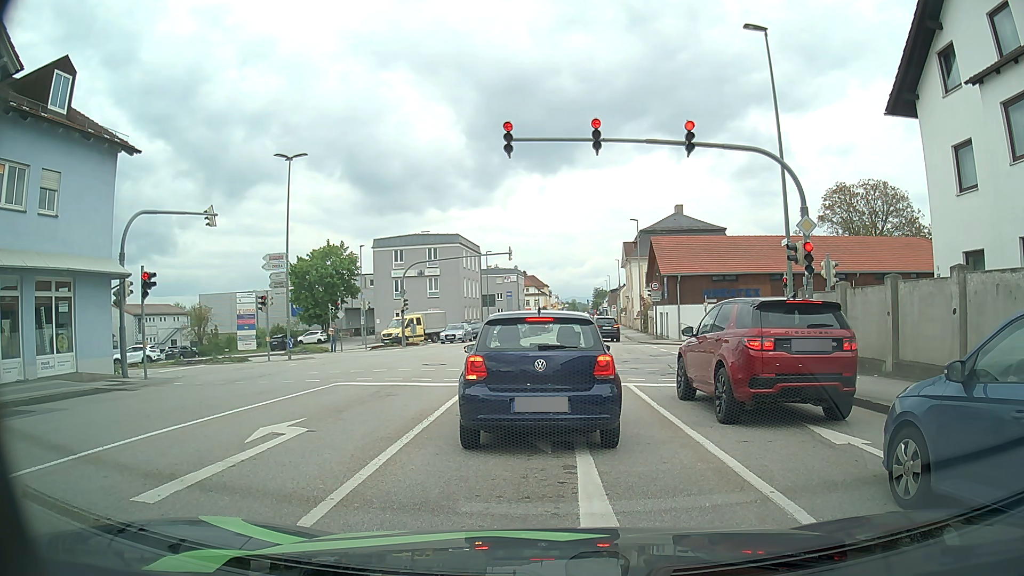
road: tertiary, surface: asphalt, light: Day
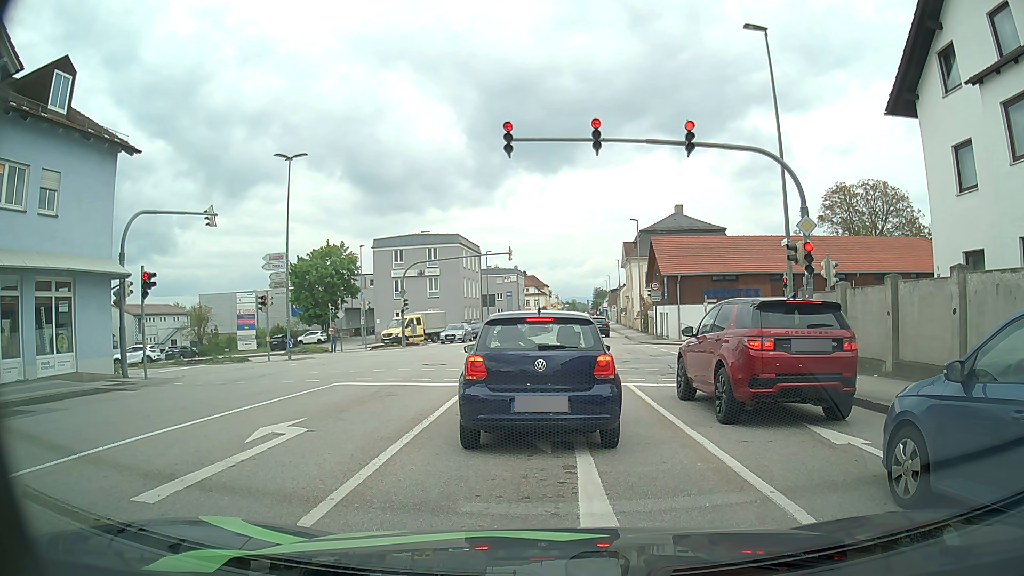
(0.0, 0.0) m; 0°
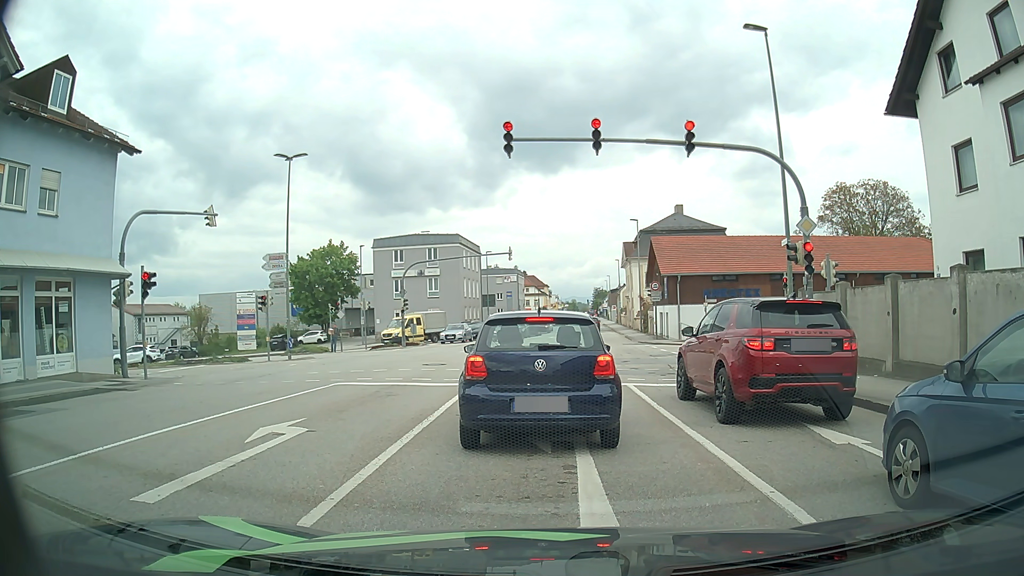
(0.0, 0.0) m; 0°
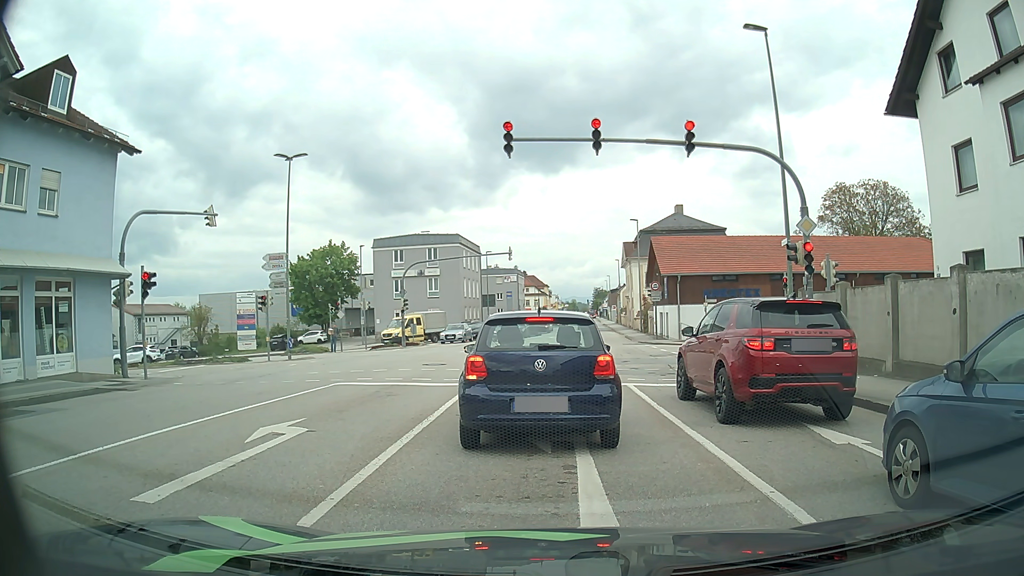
(0.0, 0.0) m; 0°
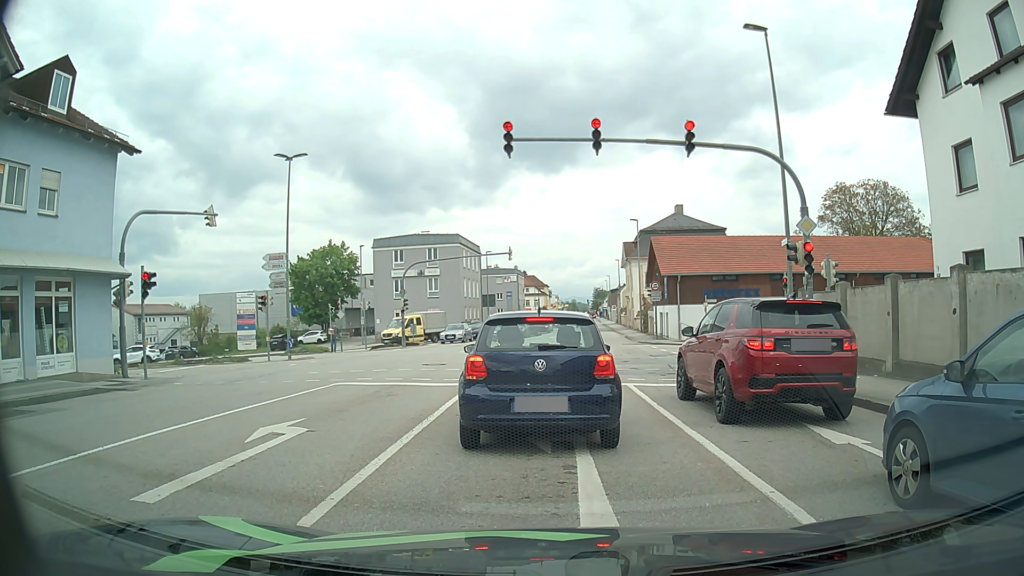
(0.0, 0.0) m; 0°
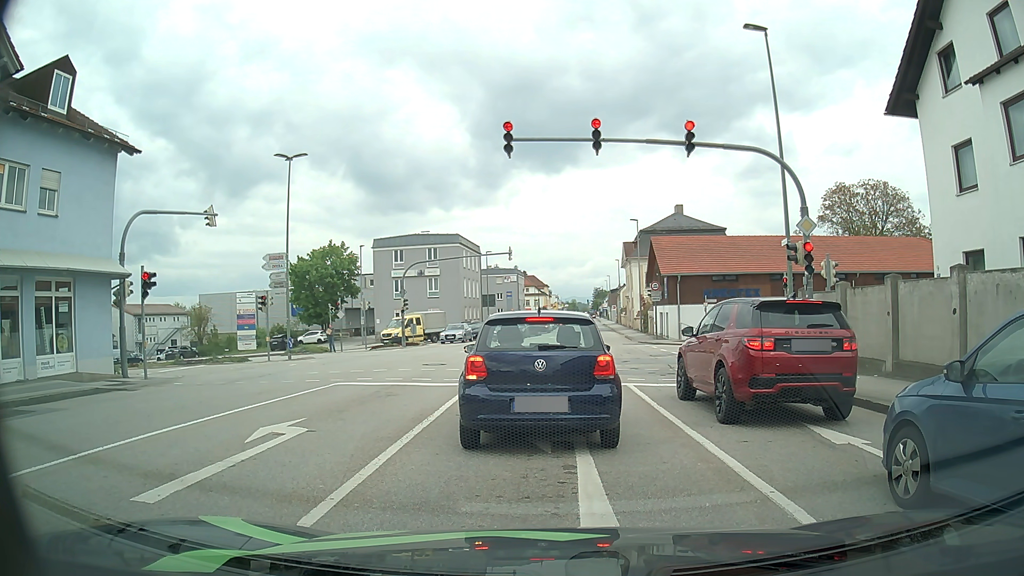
(0.0, 0.0) m; 0°
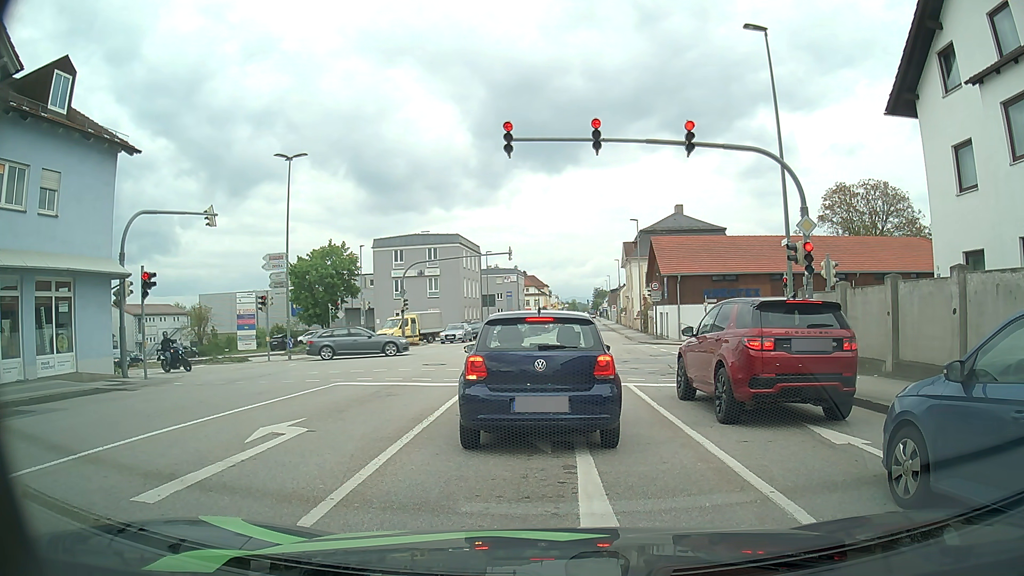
(0.0, 0.0) m; 0°
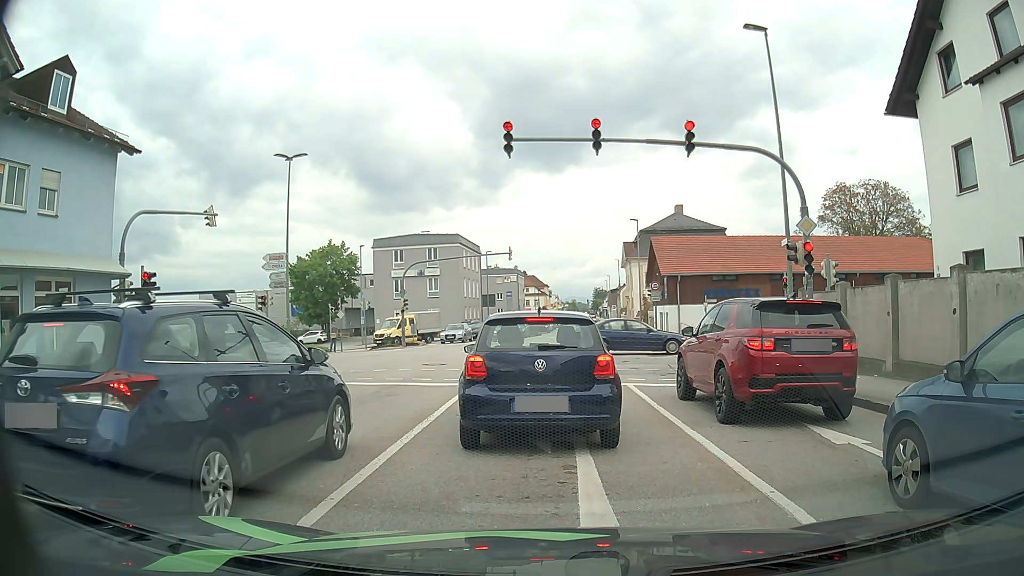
(0.0, 0.0) m; 0°
(0, +10) (0, +20) (-1, +30) (-6, +38) (-15, +41) (-25, +41) (-35, +41) (-45, +40) (-55, +40) (-65, +41) m
